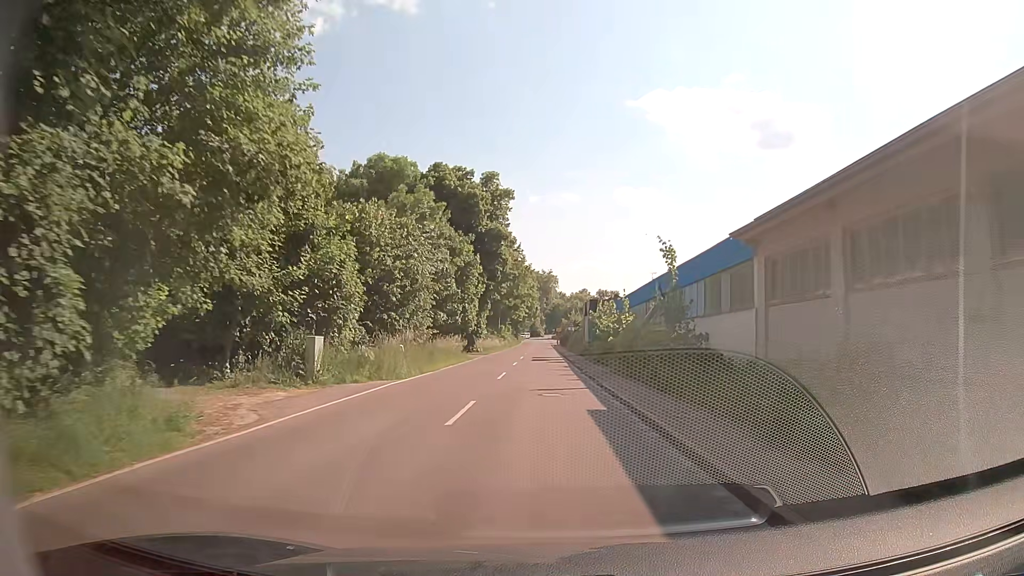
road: tertiary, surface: asphalt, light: Day
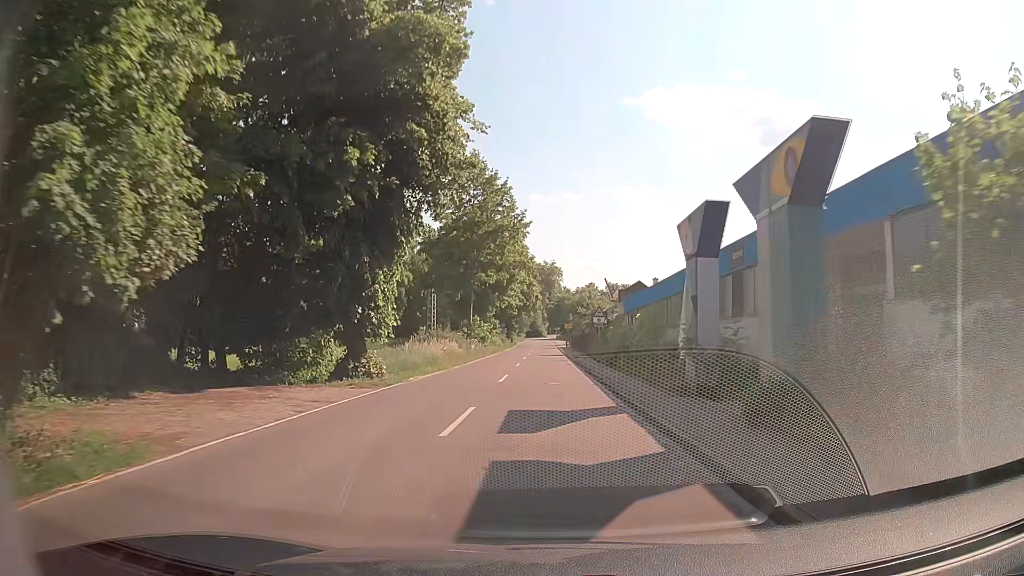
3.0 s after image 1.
(-0.2, +37.2) m; -1°
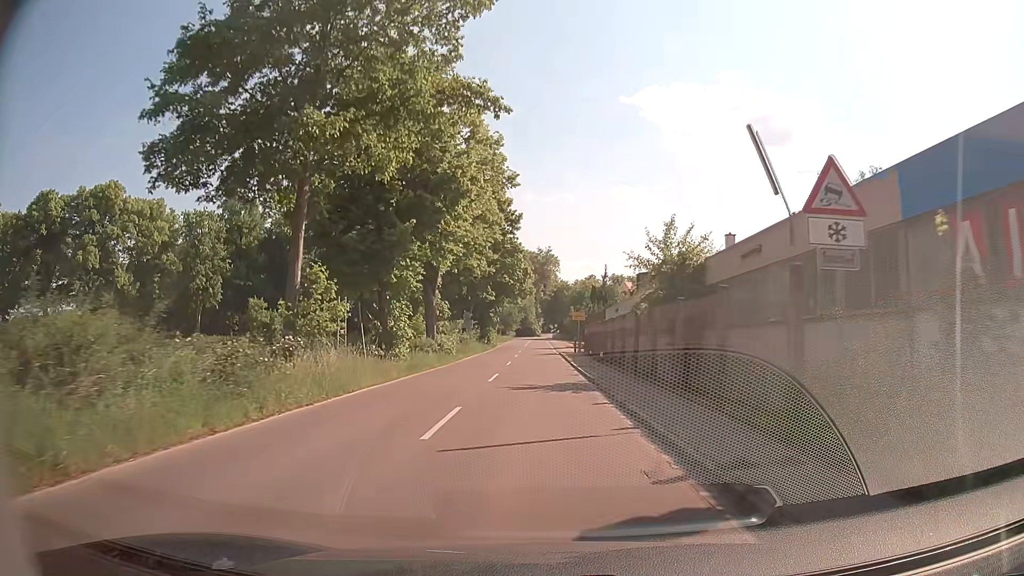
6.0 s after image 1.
(+0.2, +36.4) m; +1°
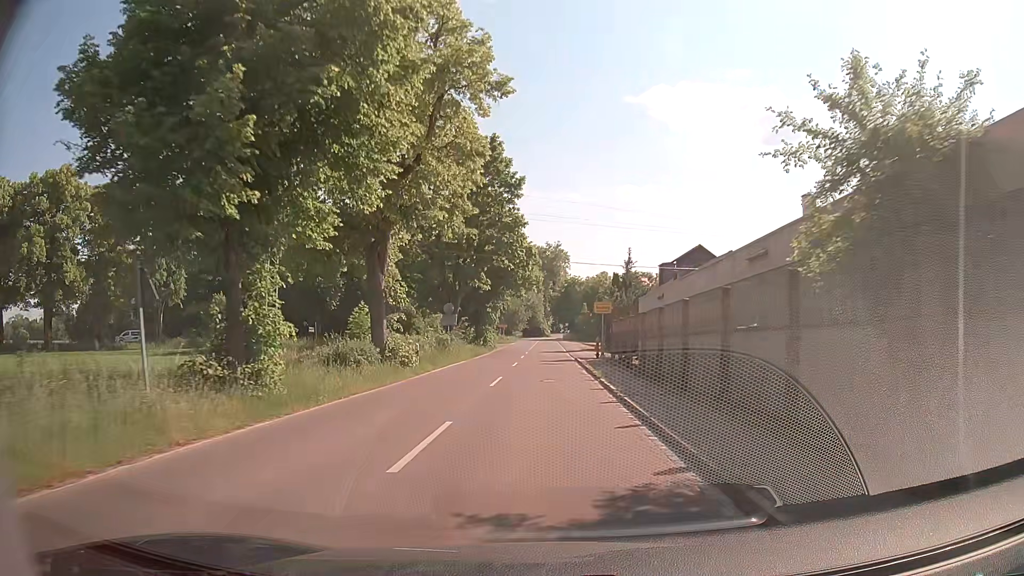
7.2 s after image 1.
(-0.1, +14.0) m; -1°
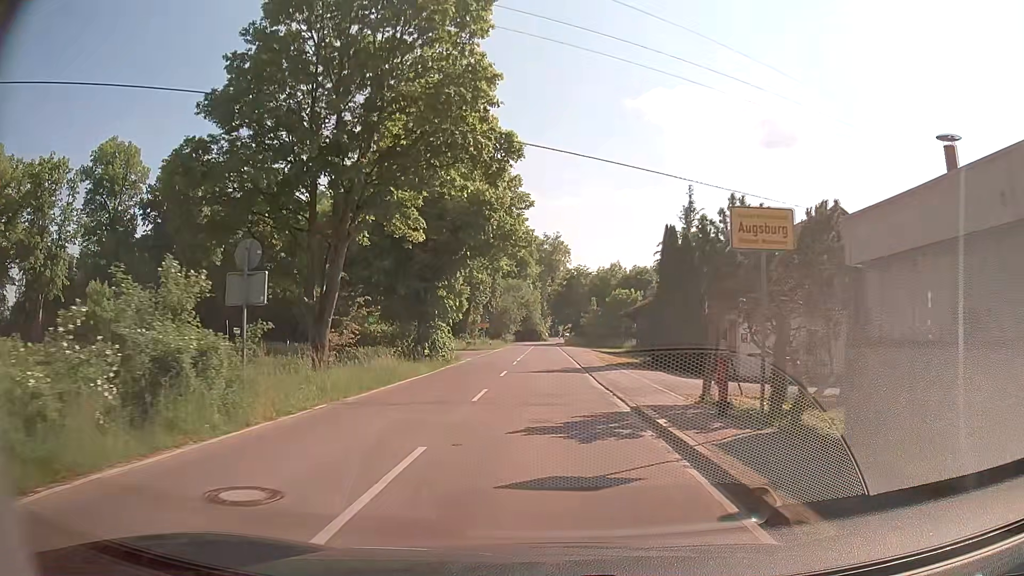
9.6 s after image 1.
(0.0, +26.3) m; 0°
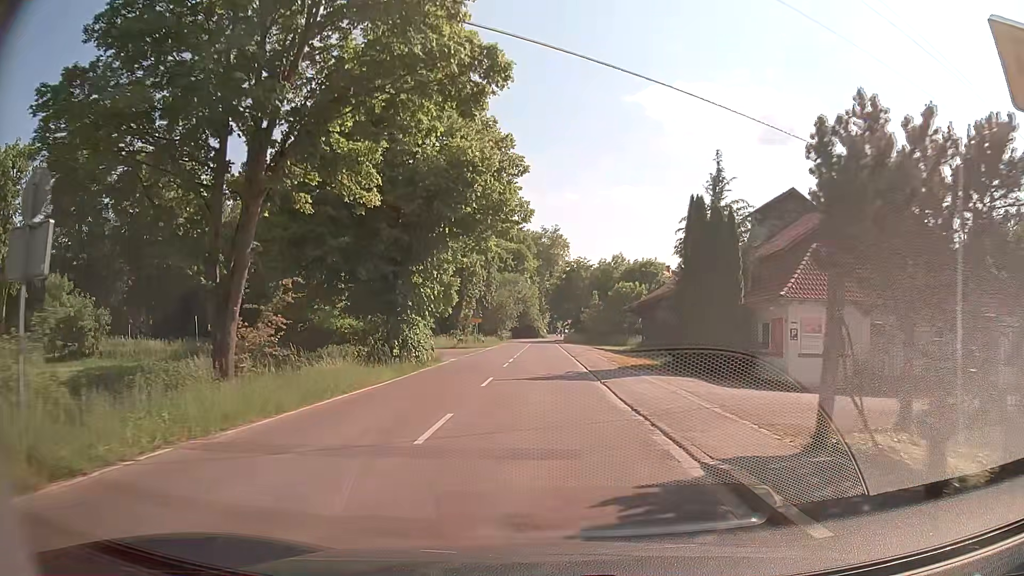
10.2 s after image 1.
(0.0, +6.2) m; 0°
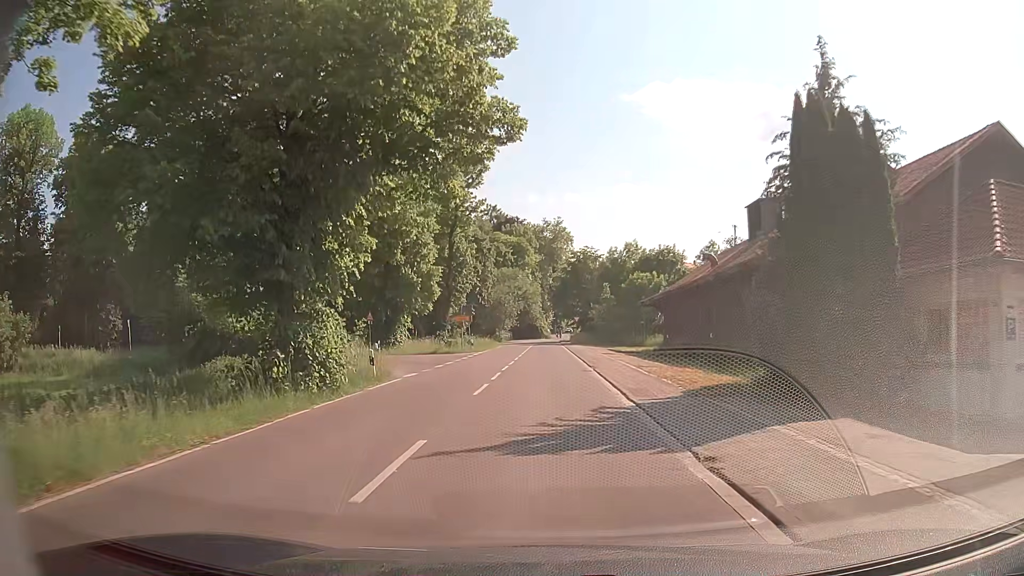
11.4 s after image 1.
(0.0, +11.7) m; 0°
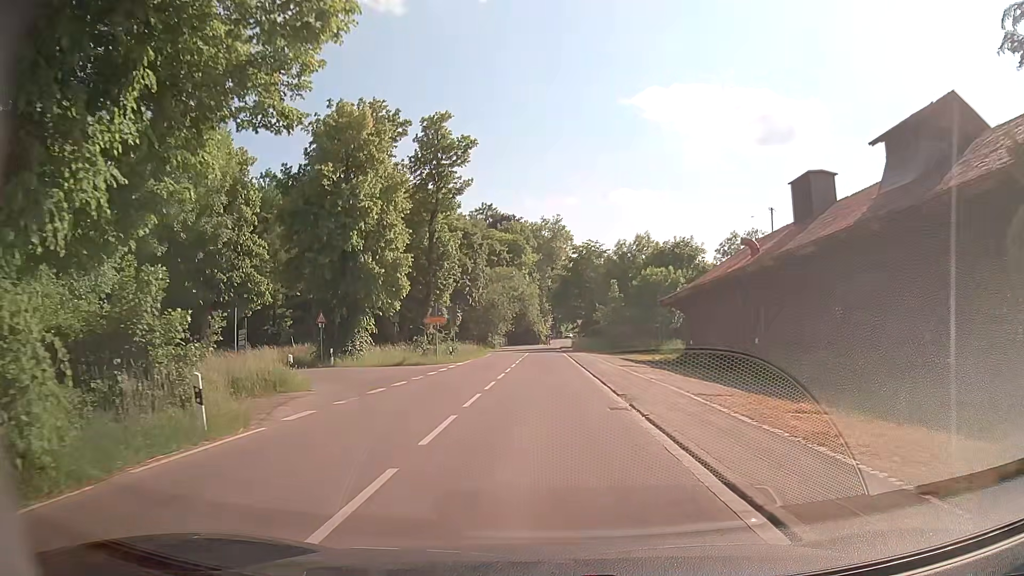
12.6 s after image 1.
(0.0, +10.4) m; 0°
